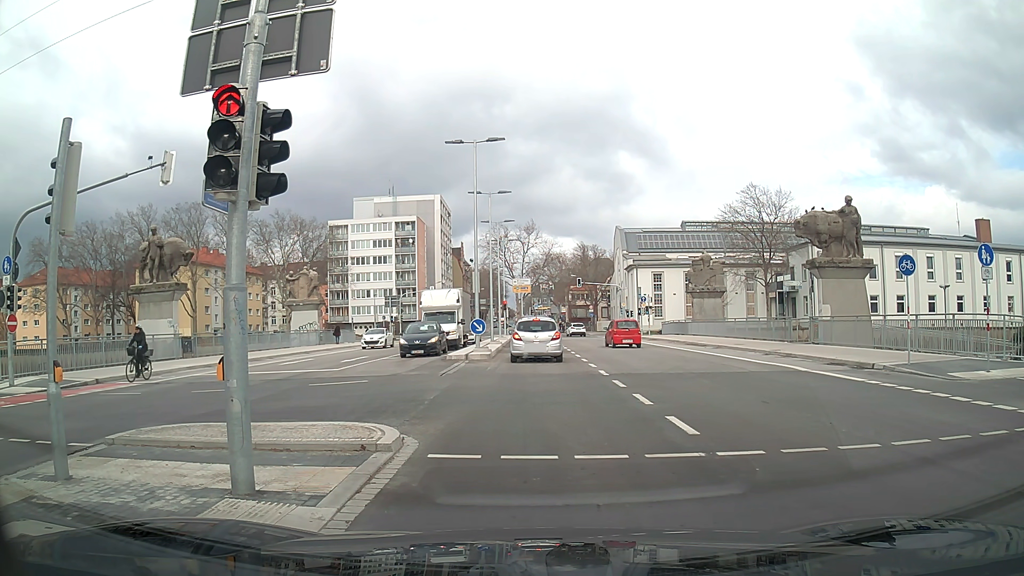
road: secondary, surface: asphalt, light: Day
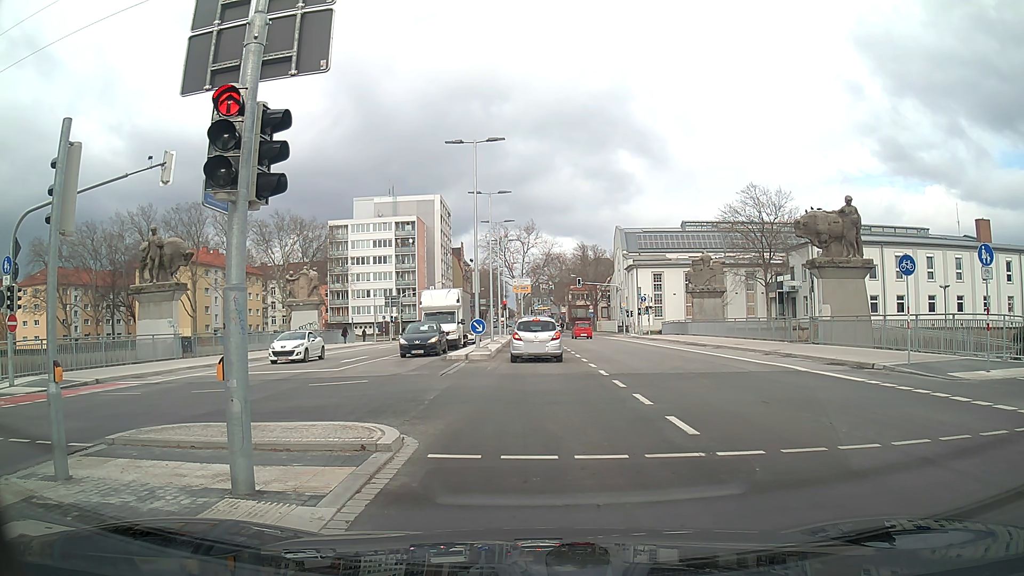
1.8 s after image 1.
(0.0, 0.0) m; 0°
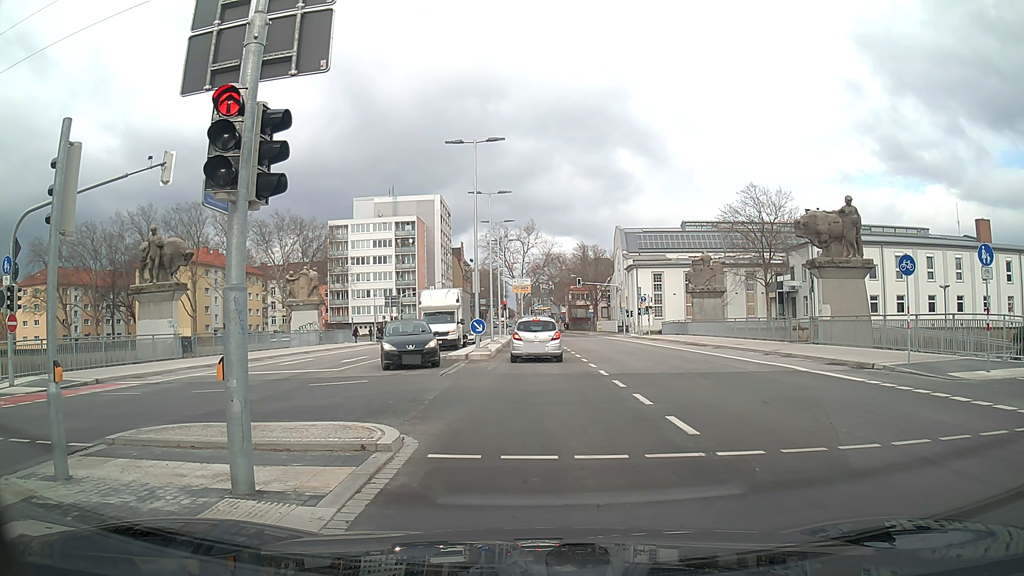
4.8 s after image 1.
(0.0, 0.0) m; 0°
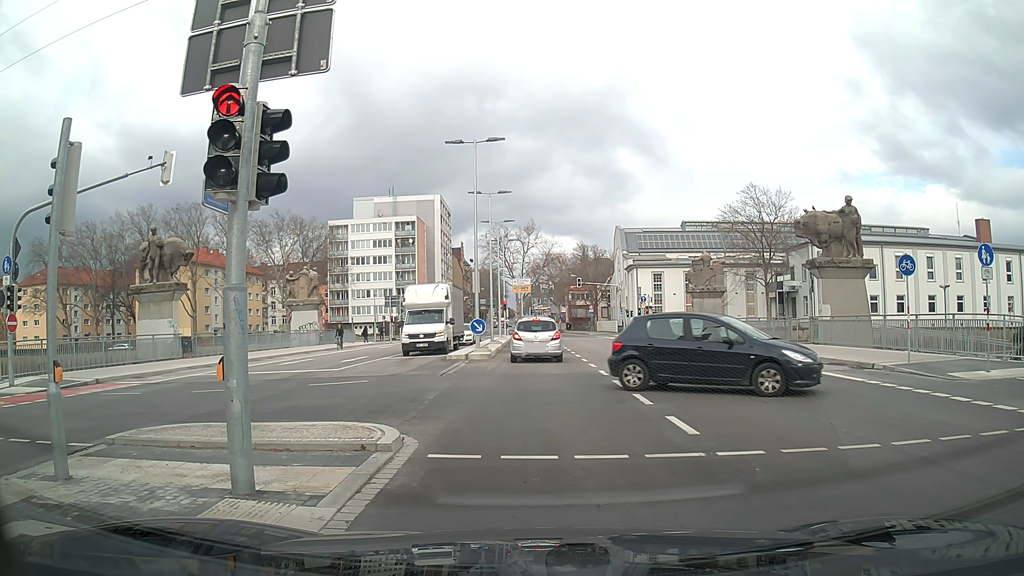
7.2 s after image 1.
(0.0, 0.0) m; 0°
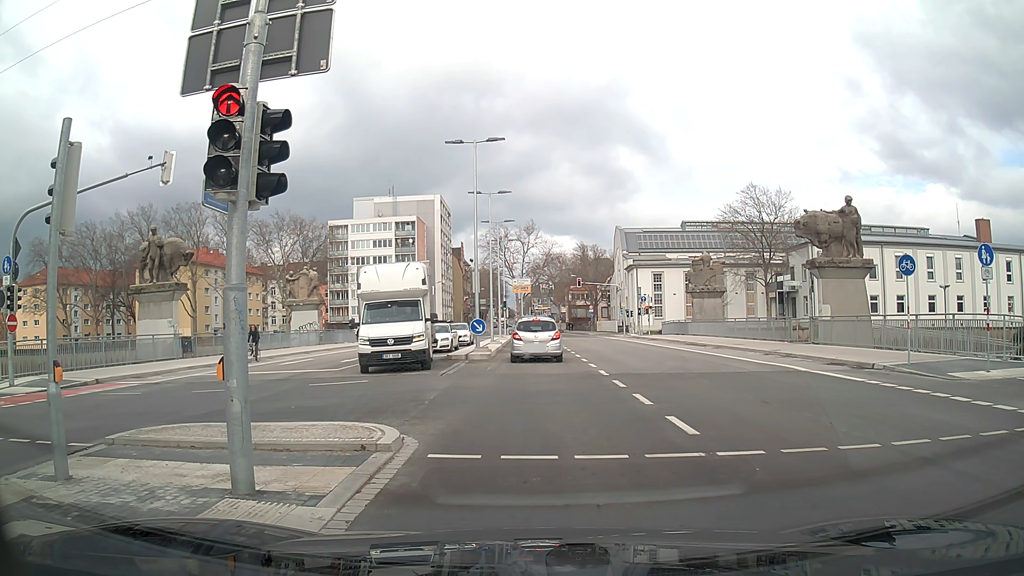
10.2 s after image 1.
(0.0, 0.0) m; 0°
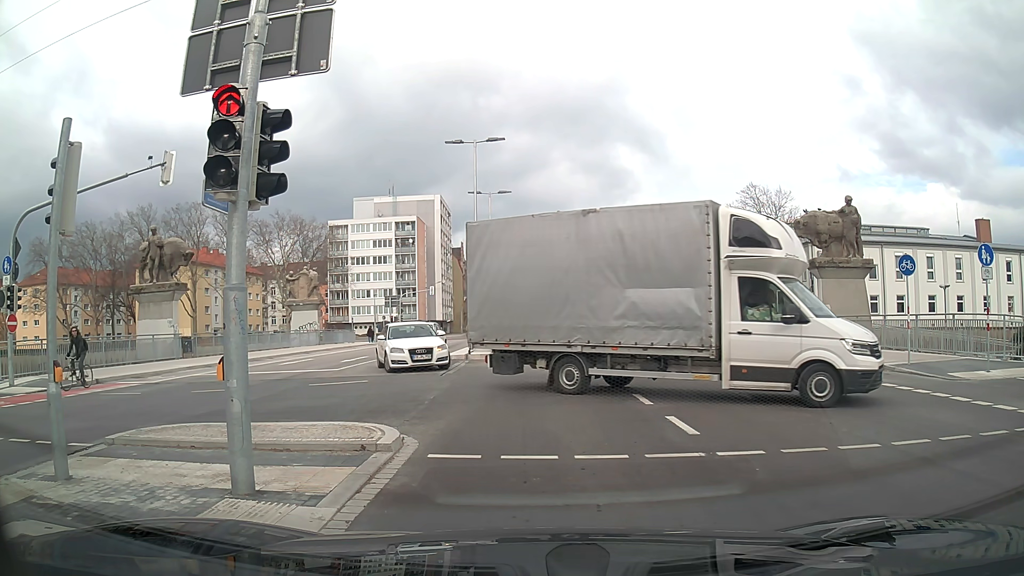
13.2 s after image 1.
(0.0, 0.0) m; 0°
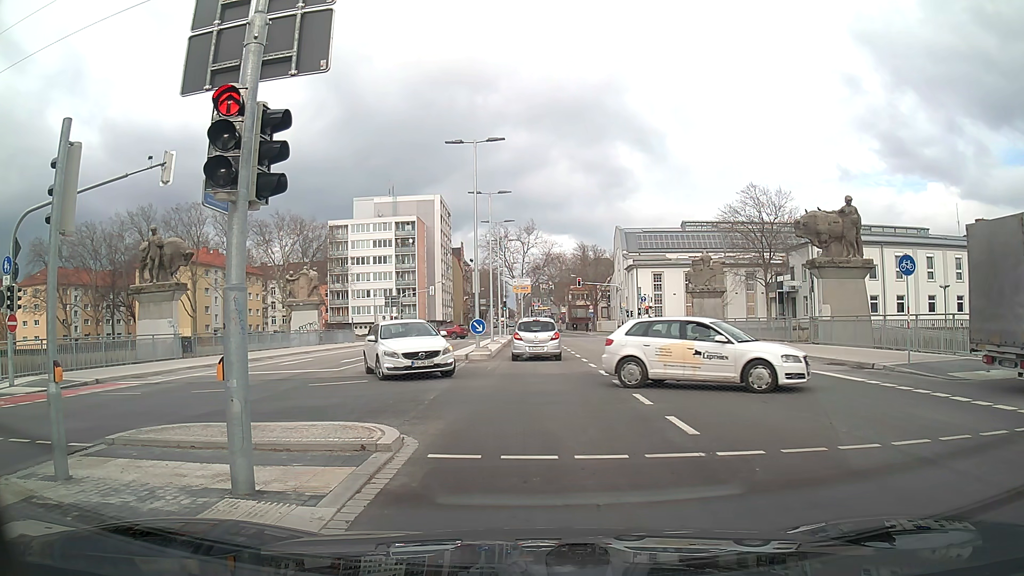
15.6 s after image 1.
(0.0, 0.0) m; 0°
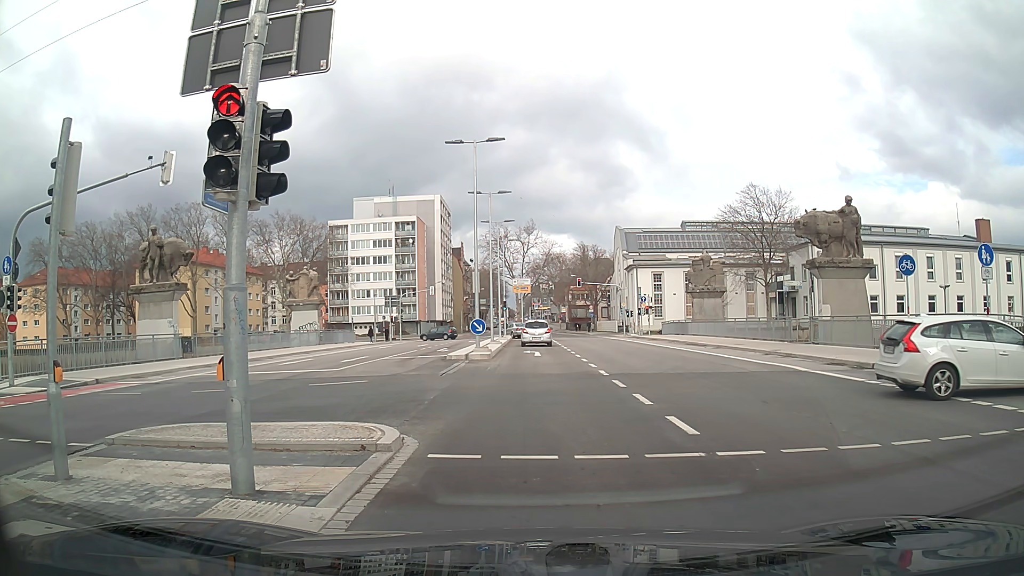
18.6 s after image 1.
(0.0, 0.0) m; 0°
(0, +10) (0, +20) (0, +30) (-1, +40) (-1, +50) (-1, +60) (-6, +69) (-14, +73) (-24, +74) (-34, +74) m
